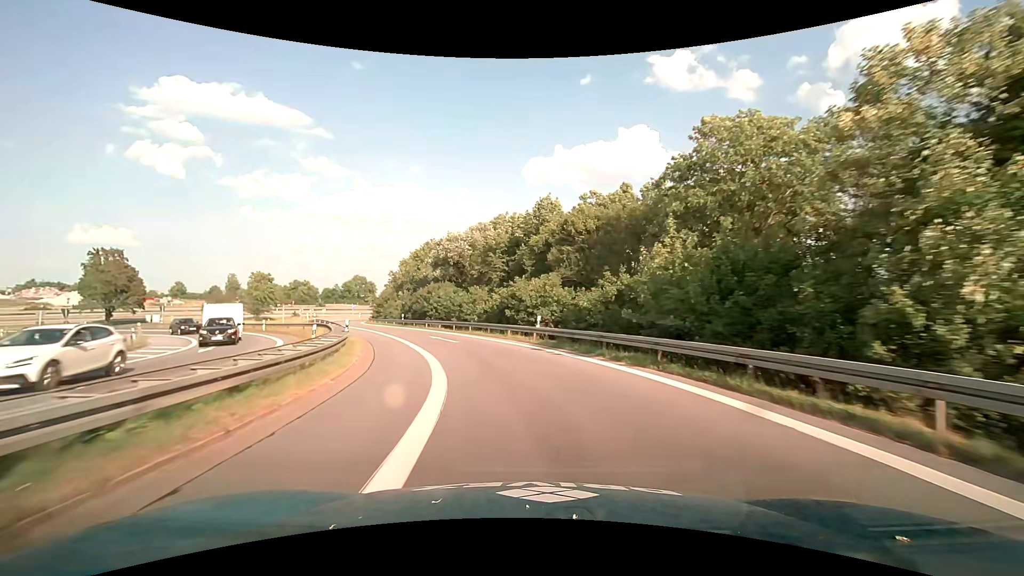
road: motorway_link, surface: asphalt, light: Day
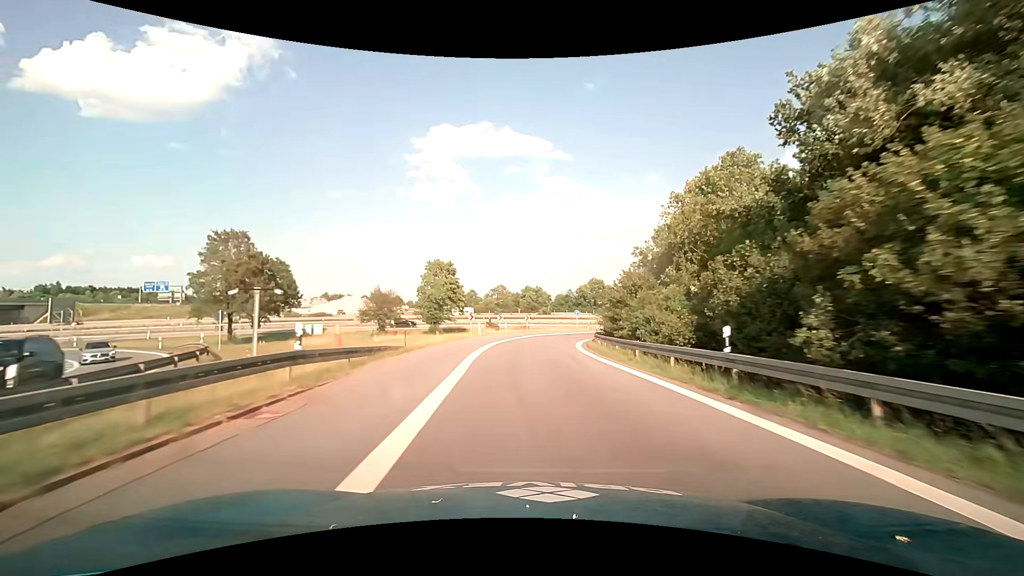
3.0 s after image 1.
(-12.3, +43.1) m; -28°
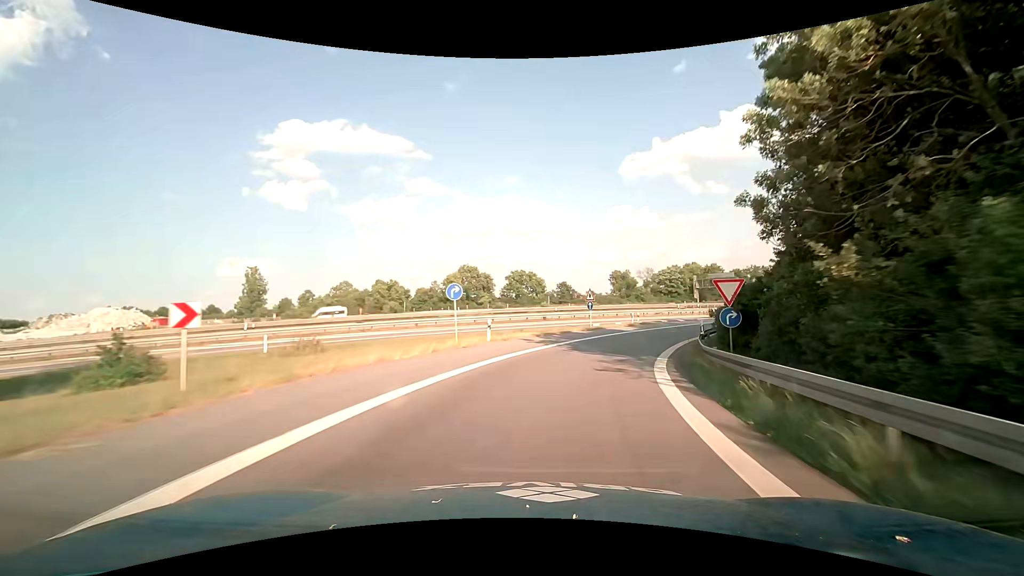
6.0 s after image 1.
(+3.5, +46.6) m; +15°
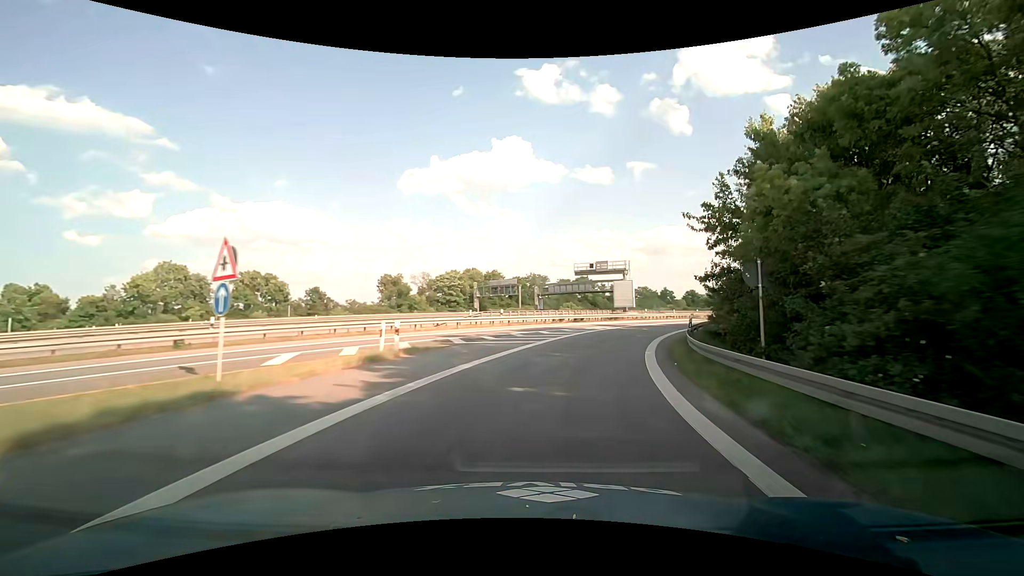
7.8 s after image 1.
(+5.8, +27.9) m; +24°
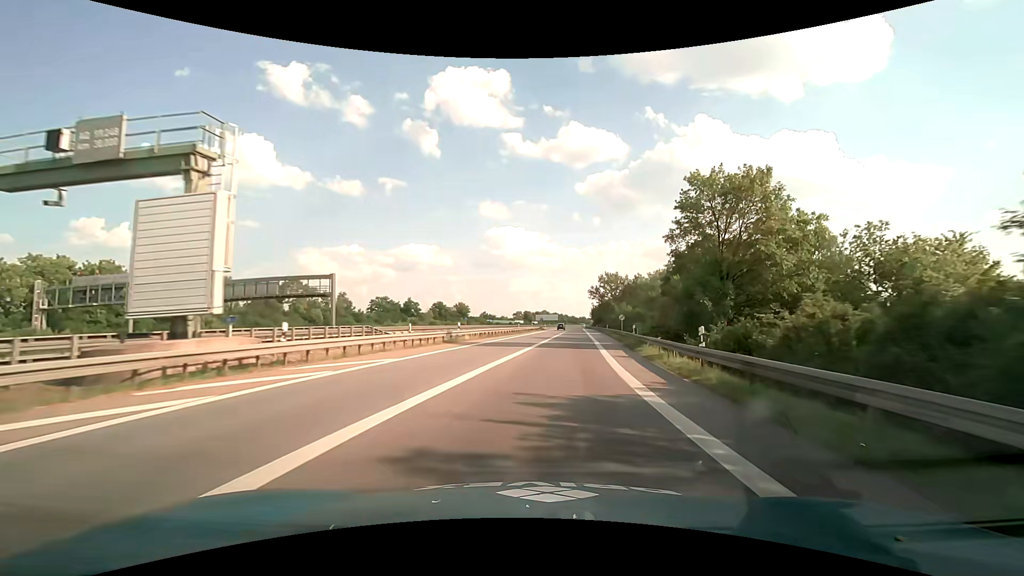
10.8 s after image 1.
(+14.8, +46.6) m; +29°
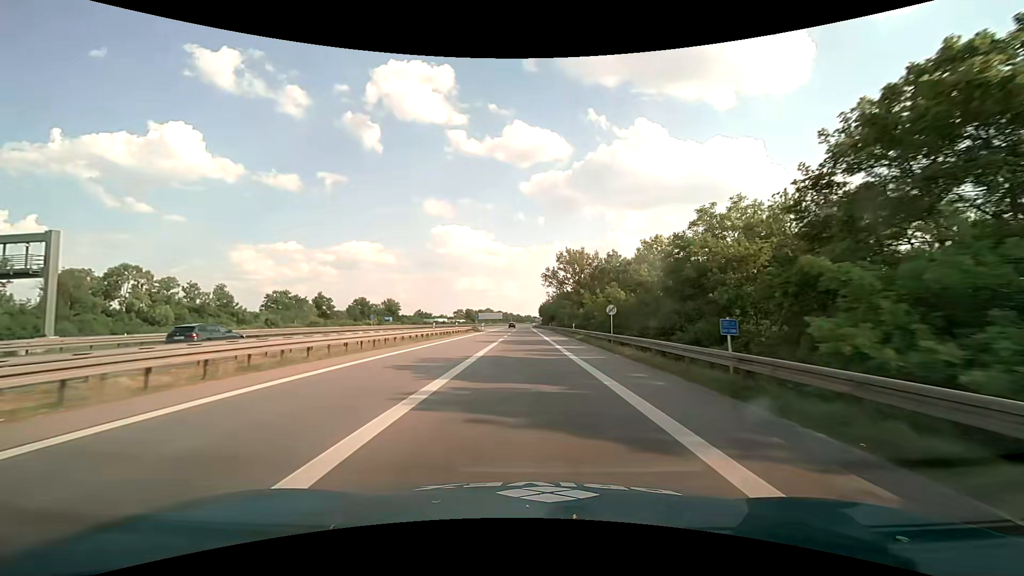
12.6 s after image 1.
(+2.7, +32.2) m; +7°
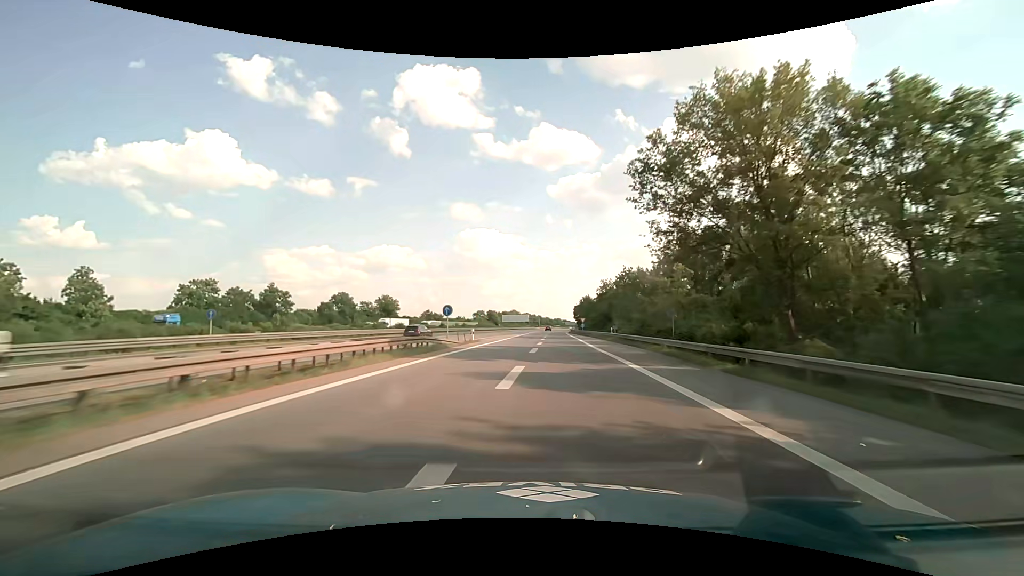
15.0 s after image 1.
(-1.3, +51.2) m; -3°
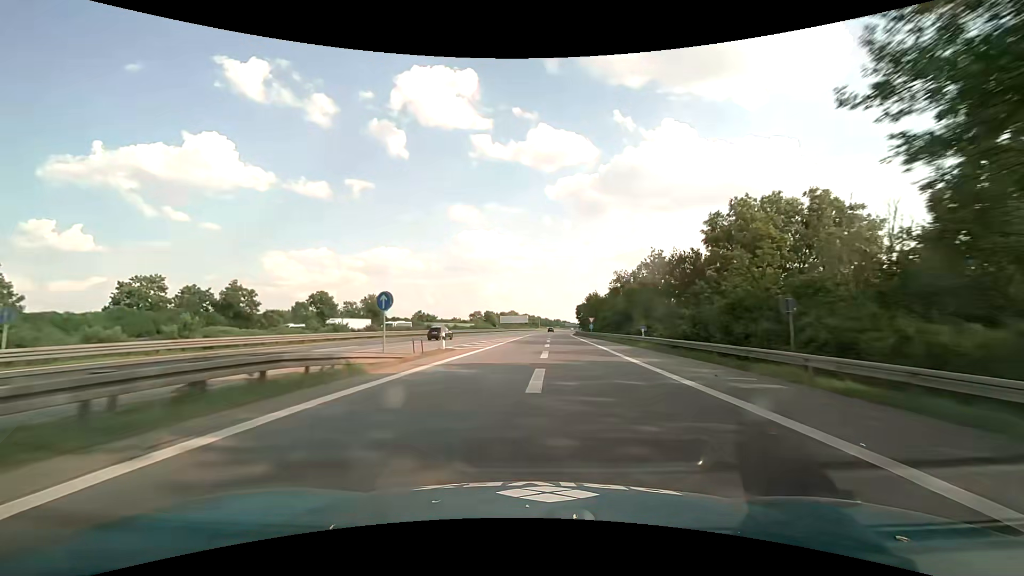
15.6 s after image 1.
(0.0, +14.9) m; 0°
(0, +10) (0, +20) (0, +30) (0, +40) (+1, +50) (+1, +60) (+2, +70) (+2, +80) (+3, +90) (+3, +100) m
